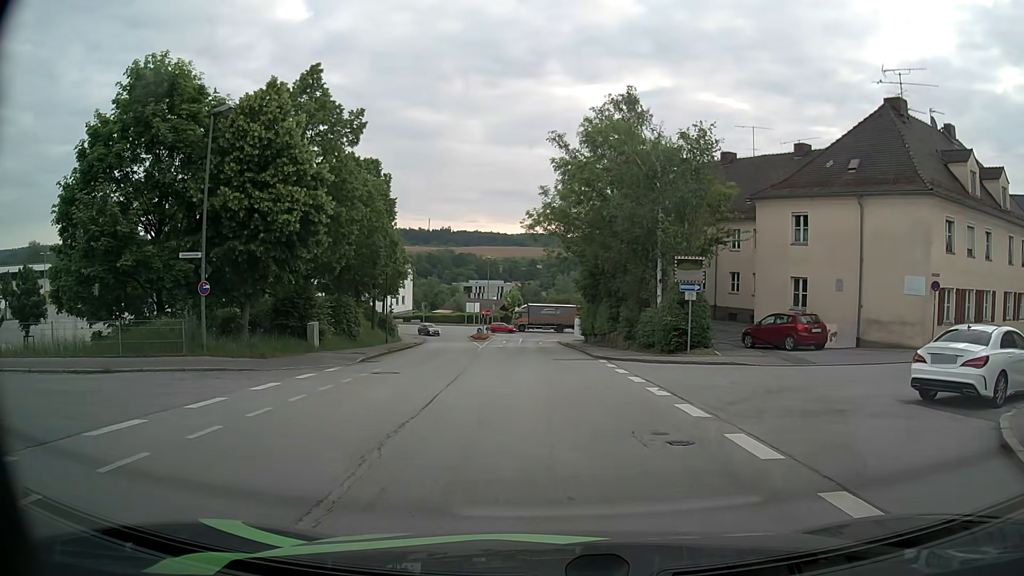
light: Day
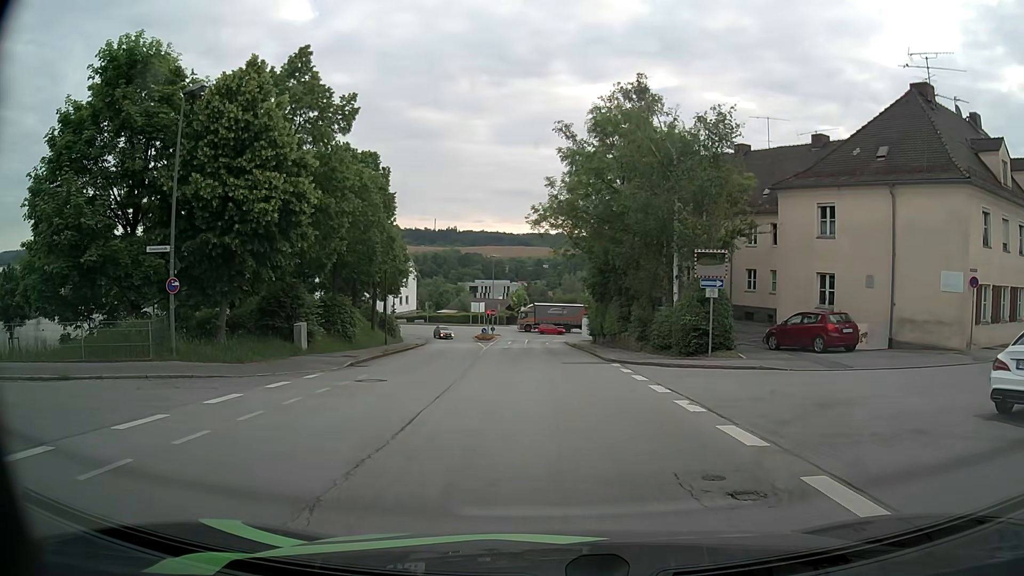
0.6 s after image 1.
(0.0, +2.2) m; -1°
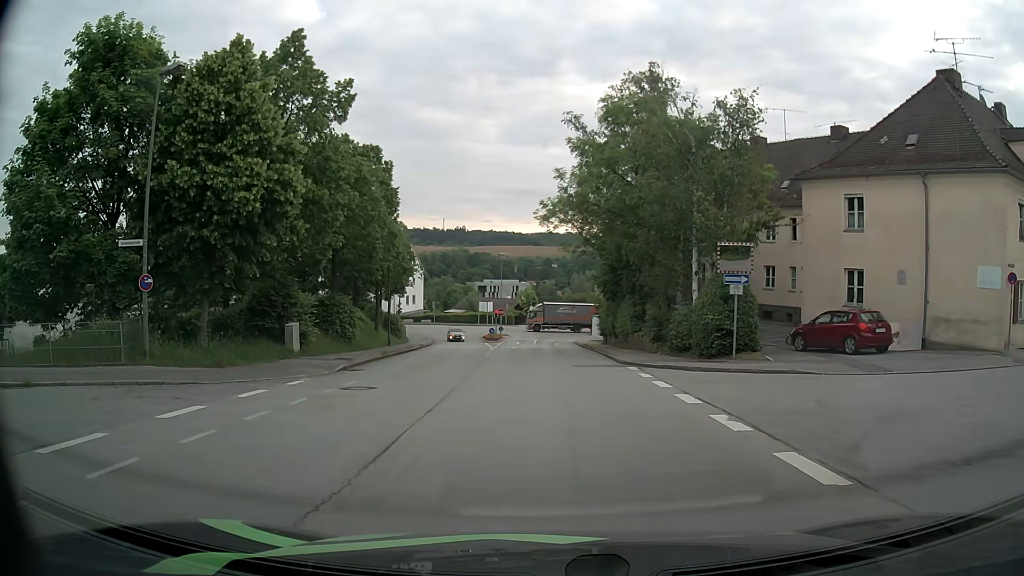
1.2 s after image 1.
(0.0, +1.8) m; 0°
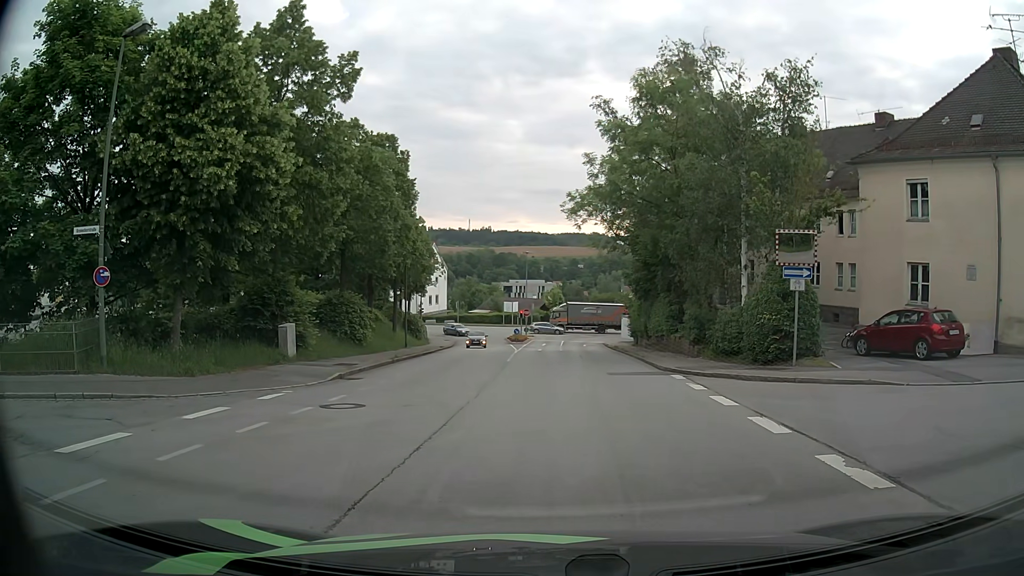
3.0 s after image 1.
(0.0, +2.8) m; -1°
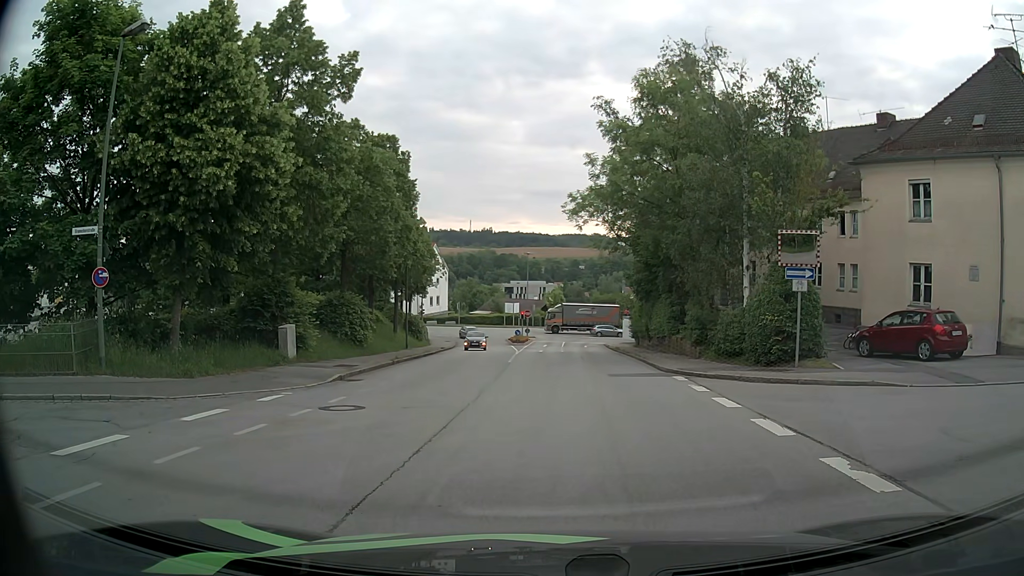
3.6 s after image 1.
(0.0, +0.1) m; 0°
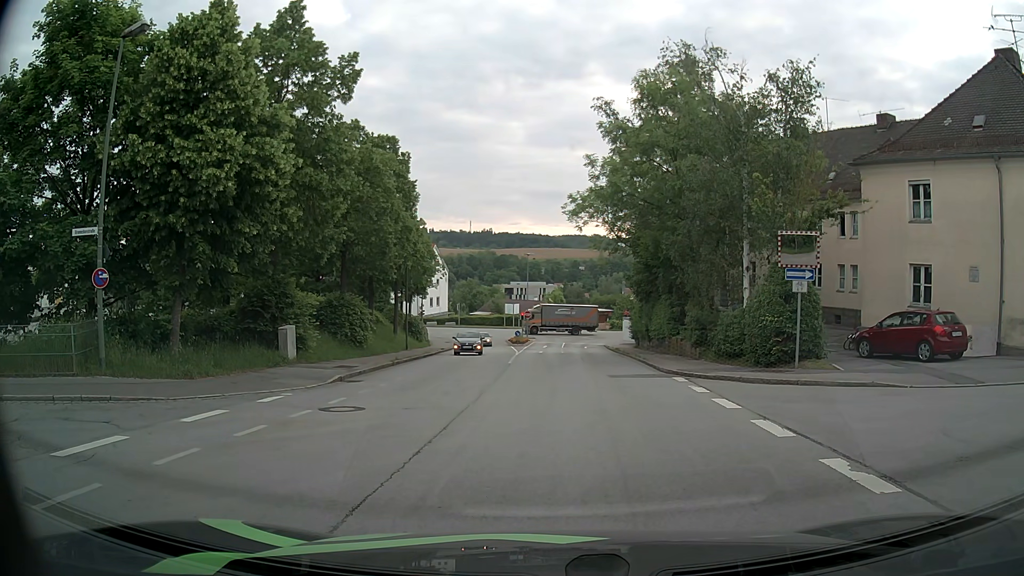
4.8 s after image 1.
(0.0, 0.0) m; 0°
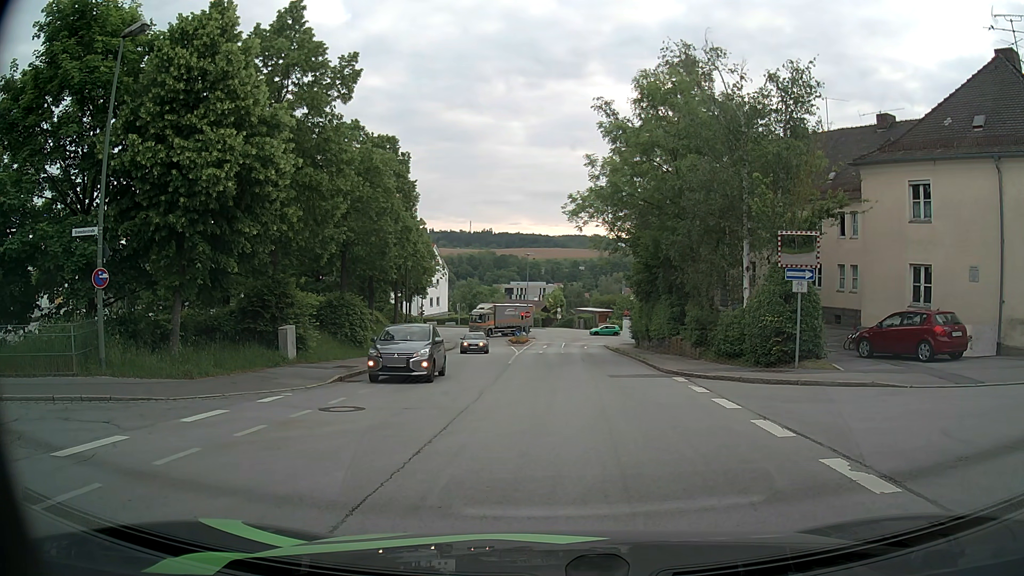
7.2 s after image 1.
(0.0, 0.0) m; 0°
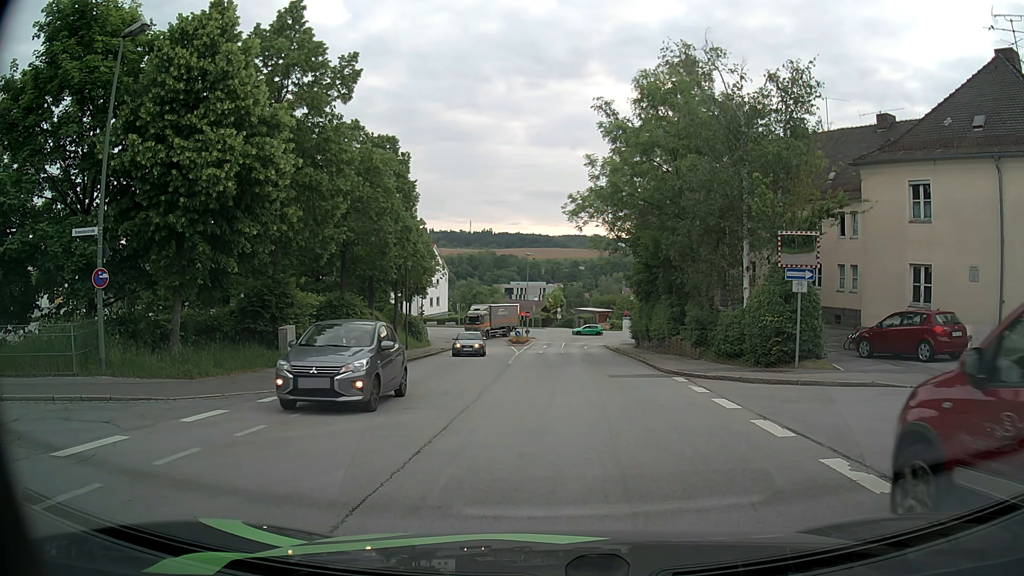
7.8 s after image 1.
(0.0, 0.0) m; 0°
(-6, +7) (-15, +6) (-25, +5) (-35, +5) (-45, +6) (-55, +8) (-65, +11) (-74, +15) (-83, +19) (-93, +22) m
